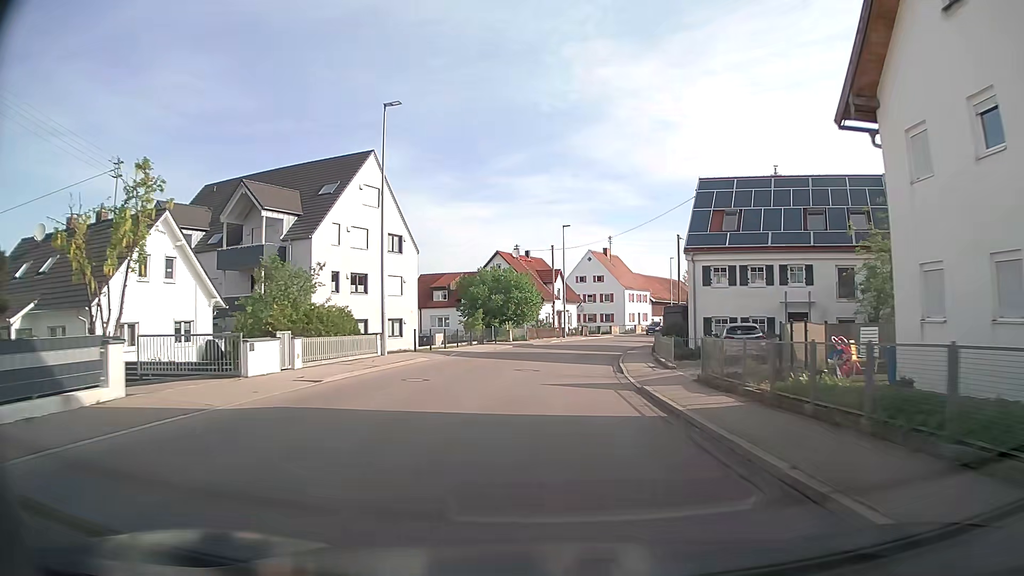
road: secondary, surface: asphalt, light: Day
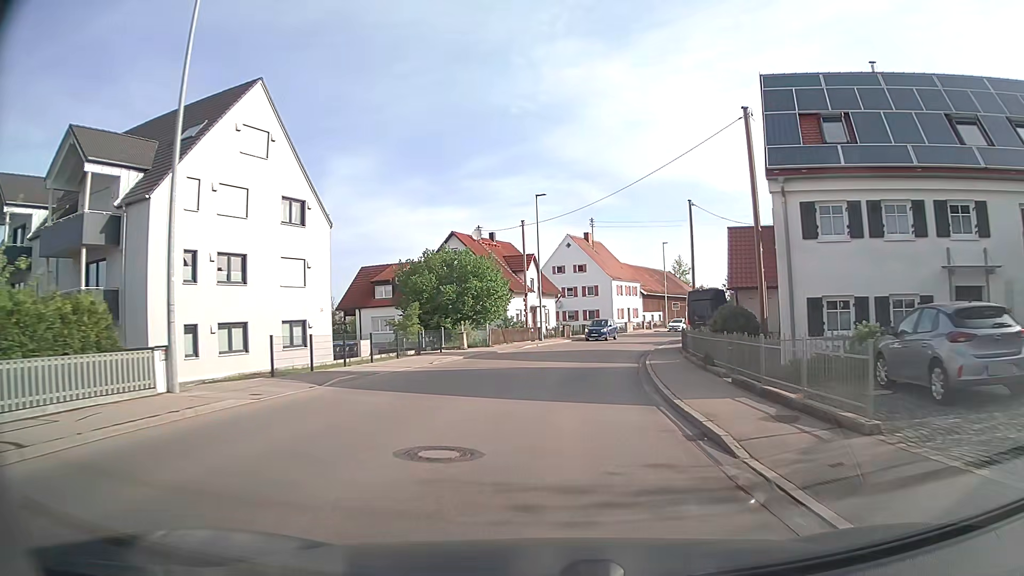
(+0.2, +15.2) m; +3°
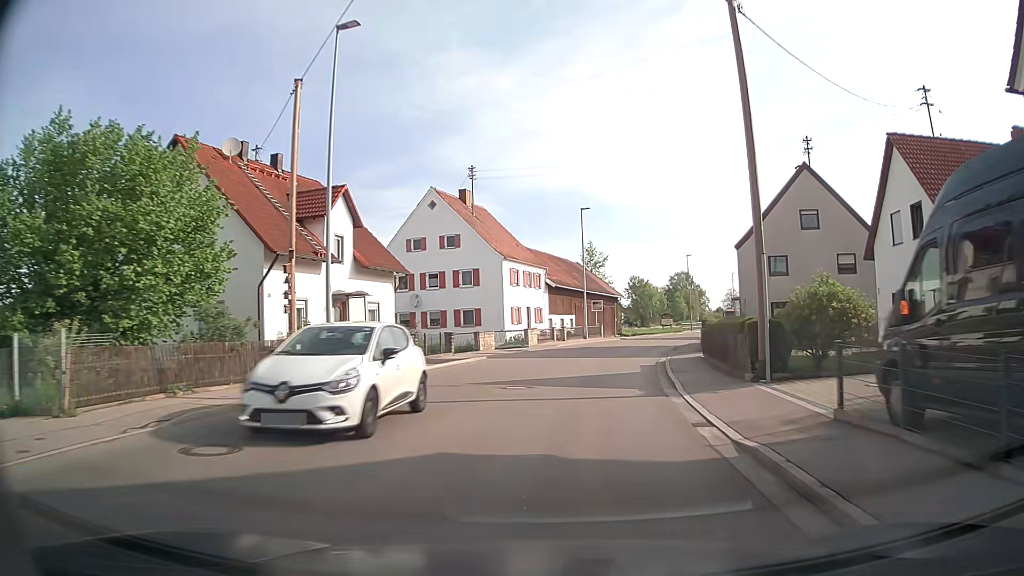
(+1.9, +29.9) m; +9°
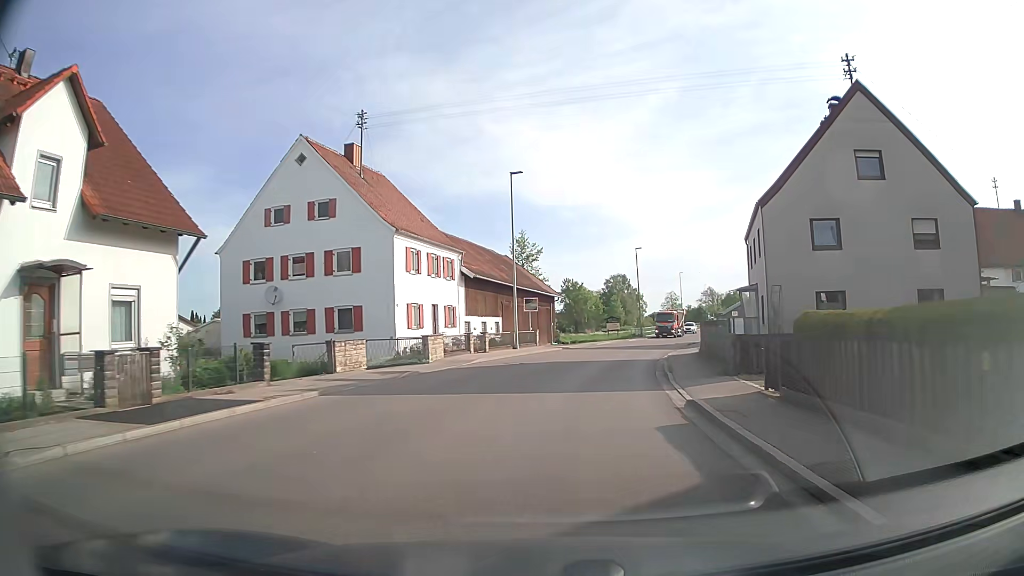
(+0.6, +14.7) m; +5°
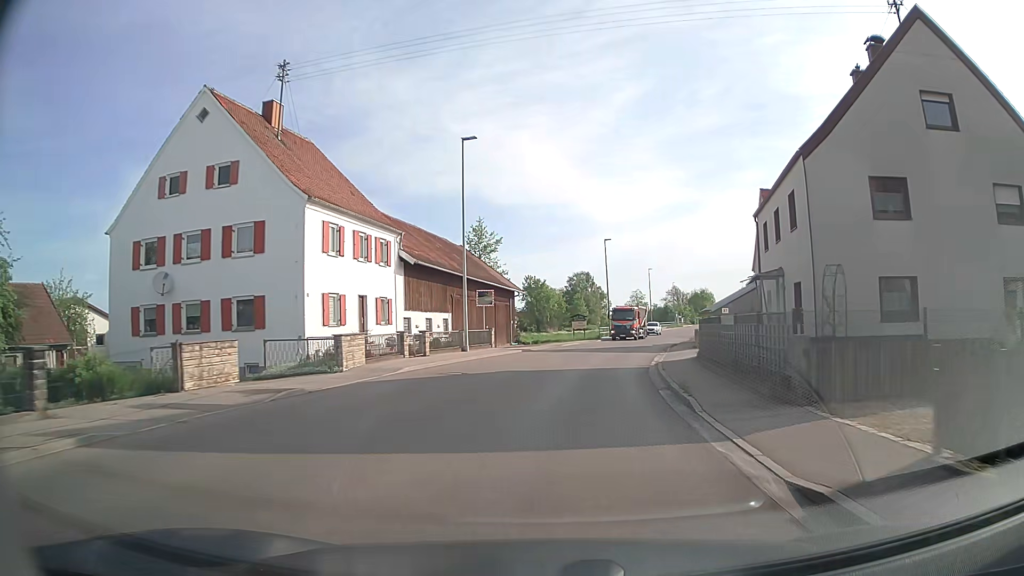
(+0.3, +7.3) m; +4°
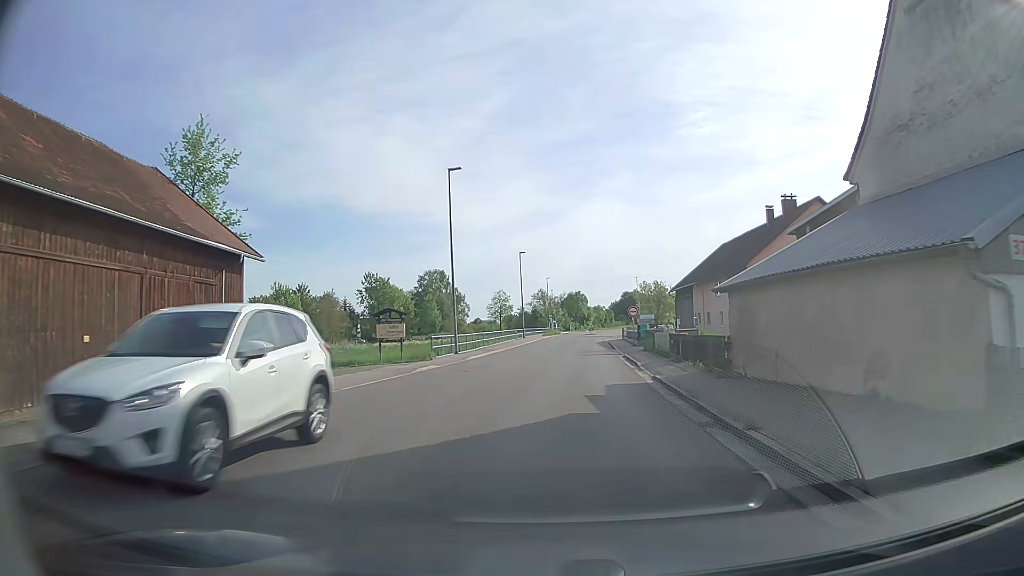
(+4.0, +35.5) m; +12°
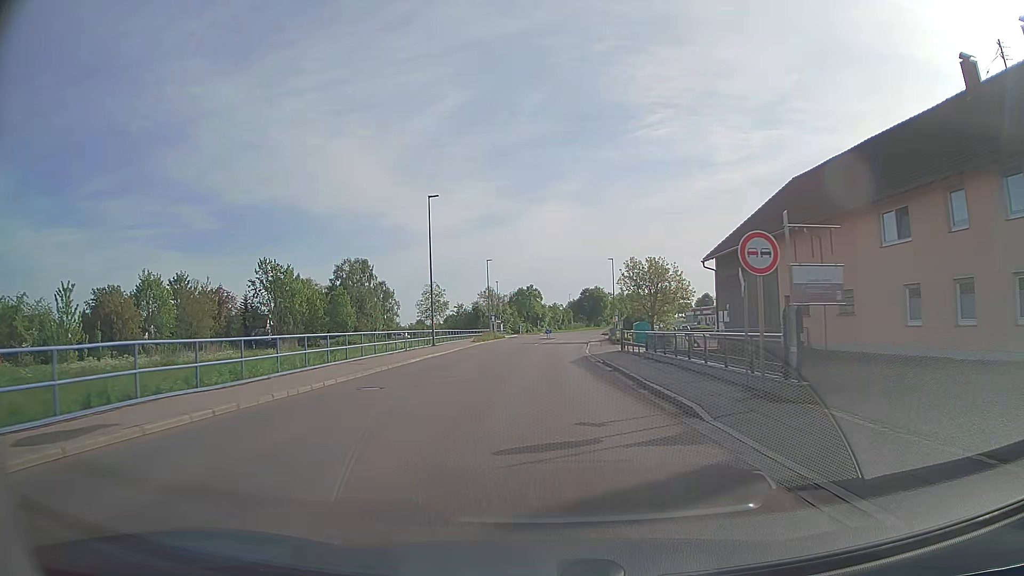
(+1.4, +37.3) m; +4°
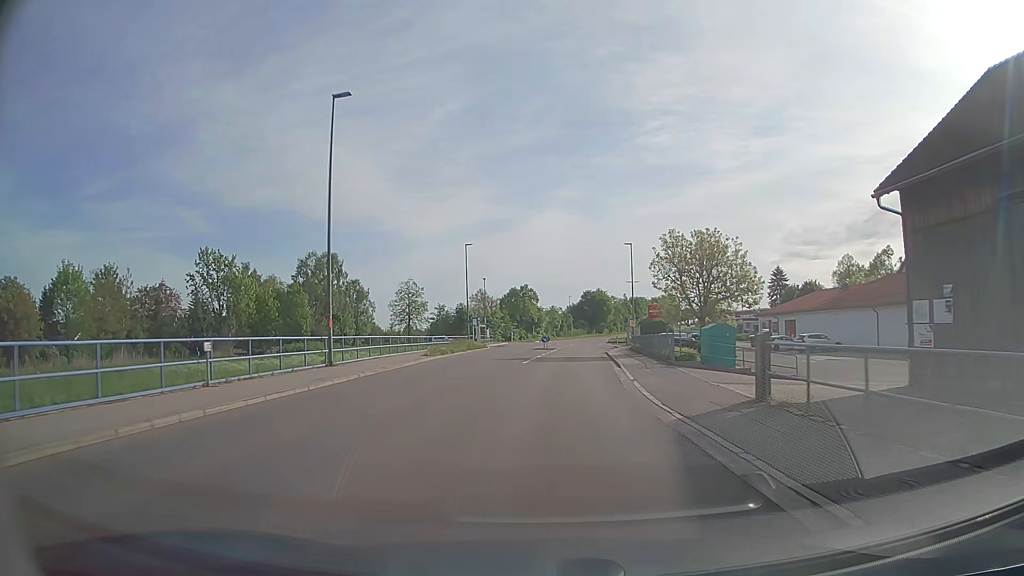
(0.0, +23.0) m; 0°
(0, +10) (0, +20) (+1, +30) (+1, +40) (+2, +50) (+2, +60) (+3, +70) (+4, +80) (+5, +90) (+6, +100) m
